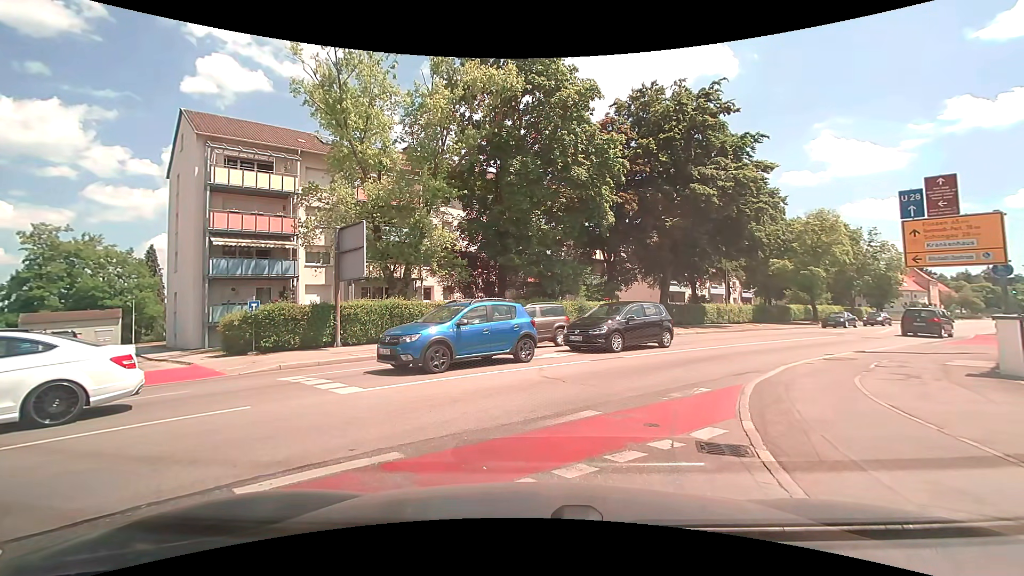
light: Day
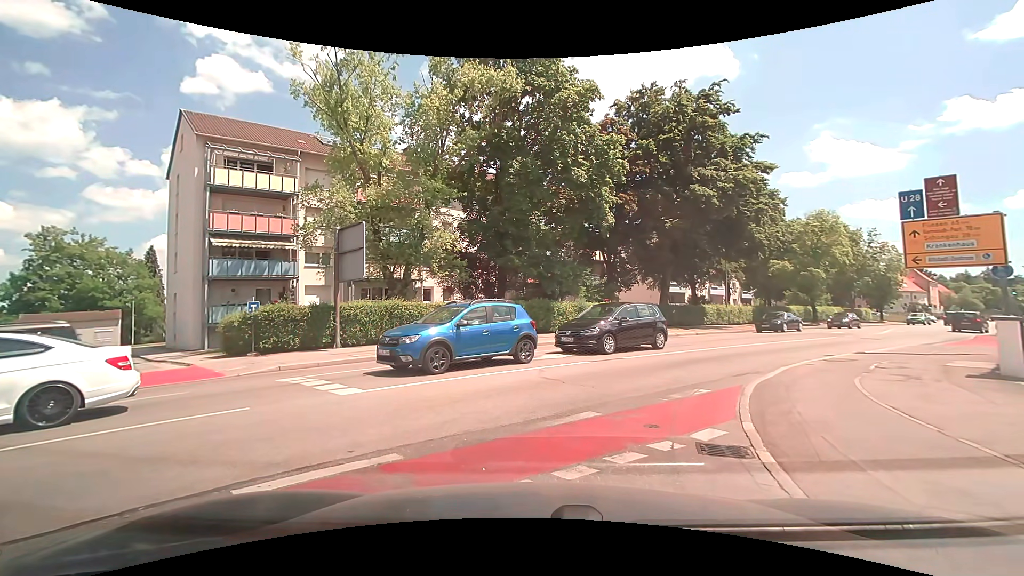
(0.0, 0.0) m; 0°
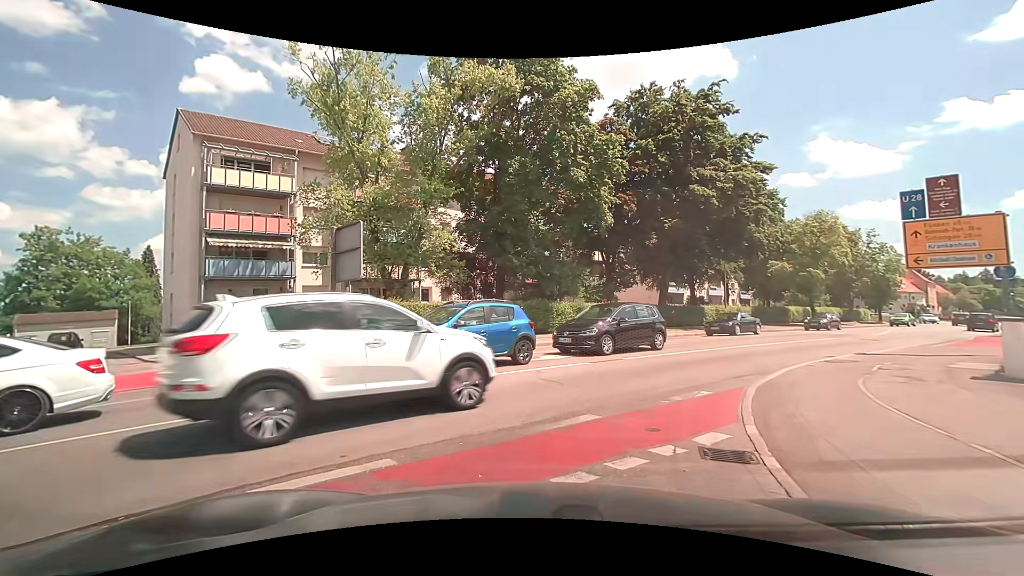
(0.0, +0.1) m; 0°
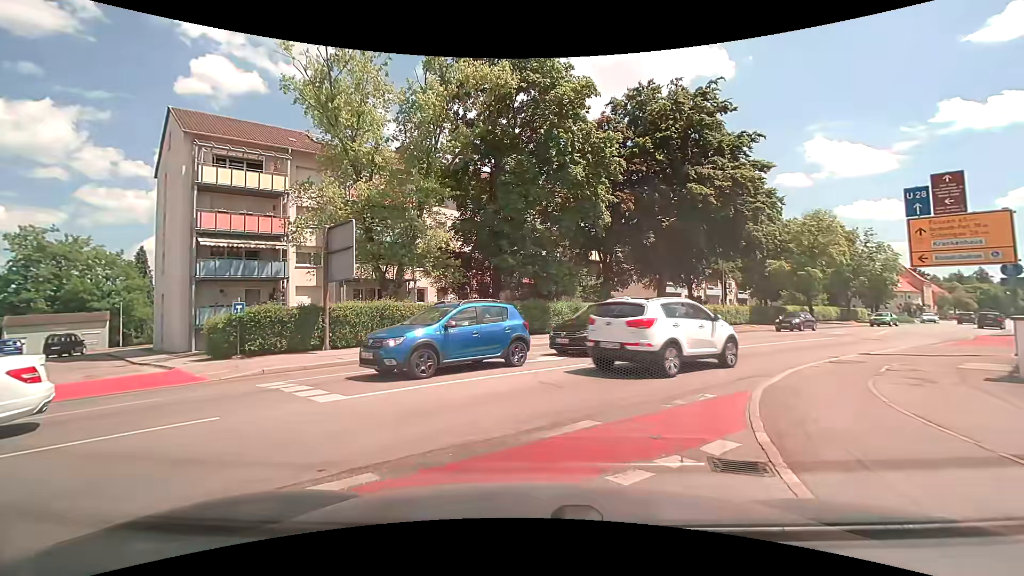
(0.0, +0.4) m; 0°
